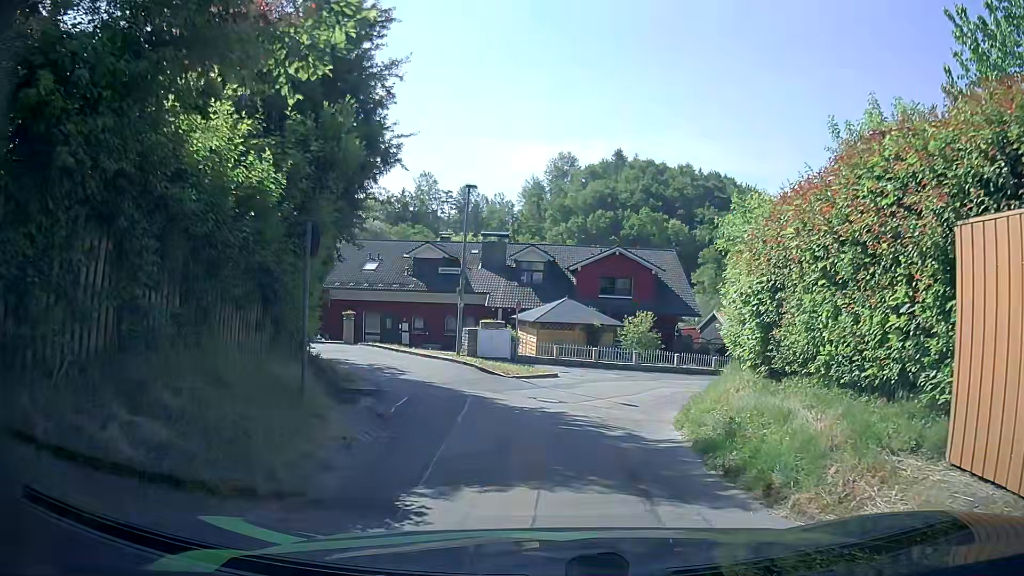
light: Day
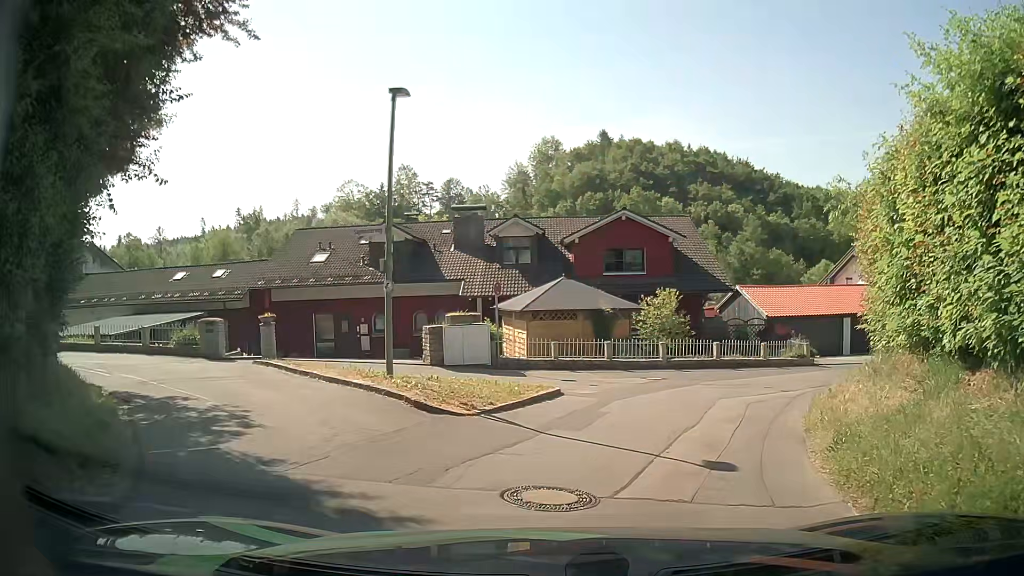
(-0.1, +8.0) m; +1°
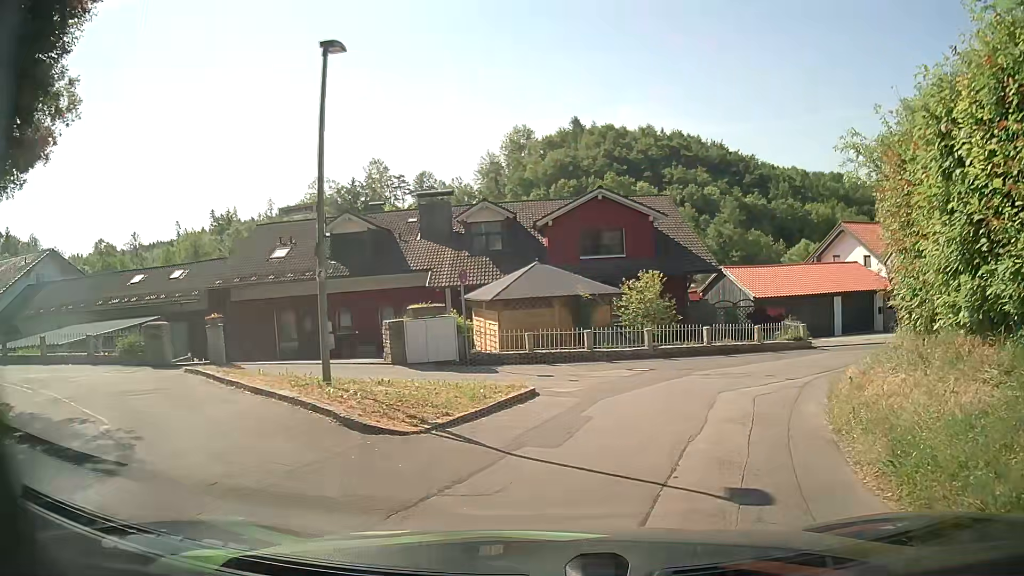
(0.0, +2.0) m; 0°
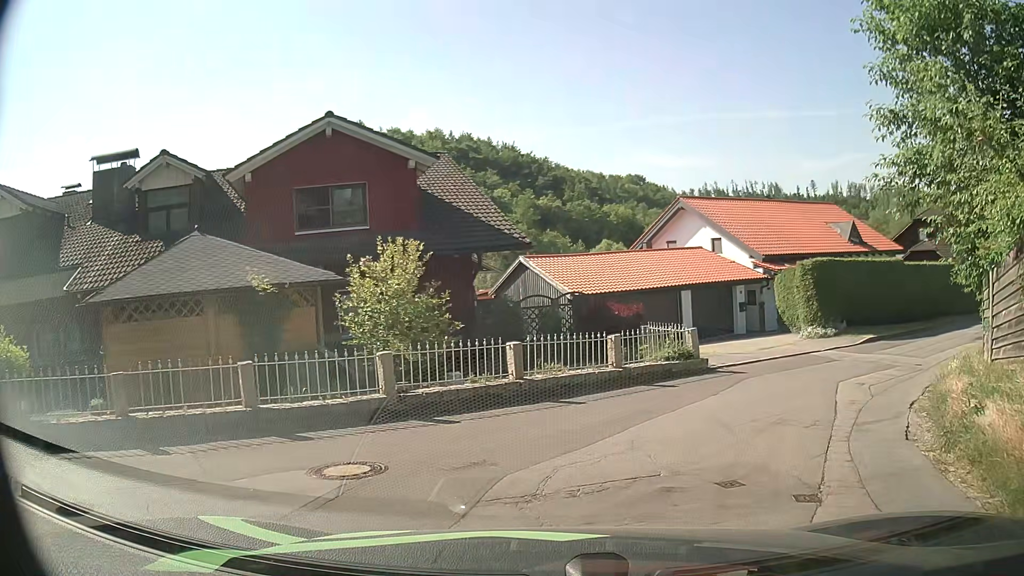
(+1.9, +10.9) m; +18°
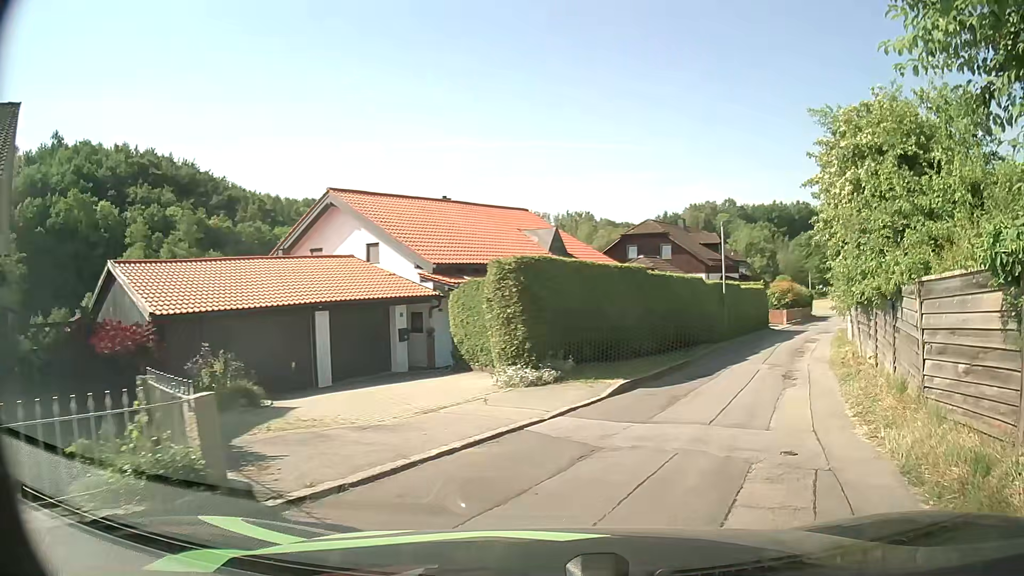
(+2.1, +8.7) m; +29°
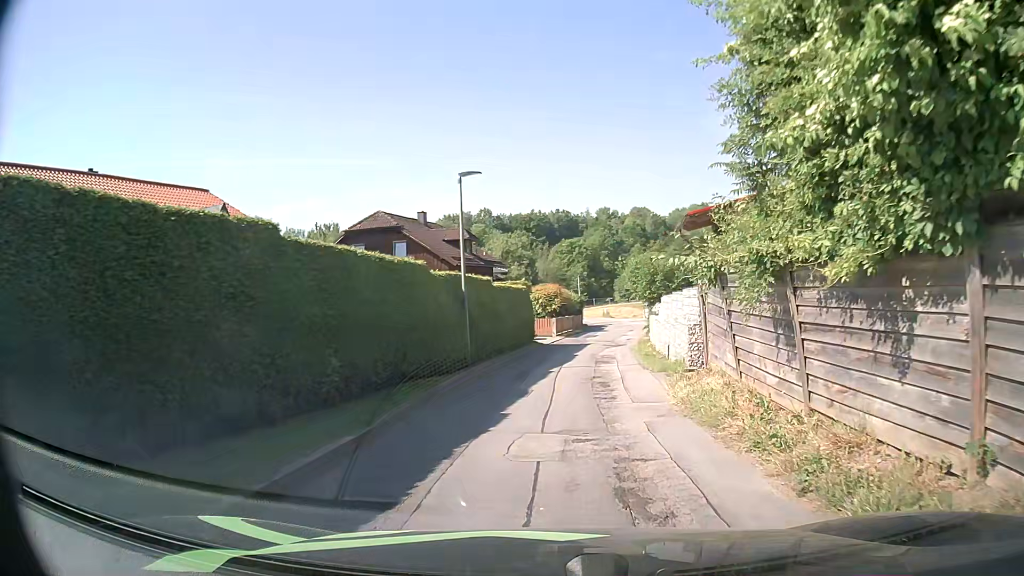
(+2.4, +10.6) m; +21°
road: residential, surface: asphalt
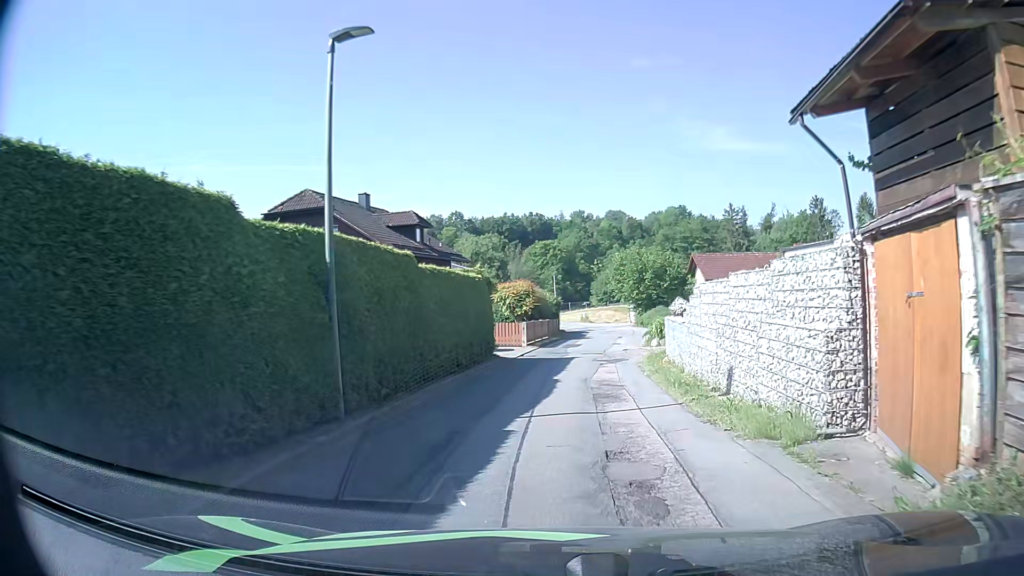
(+0.1, +9.2) m; +2°
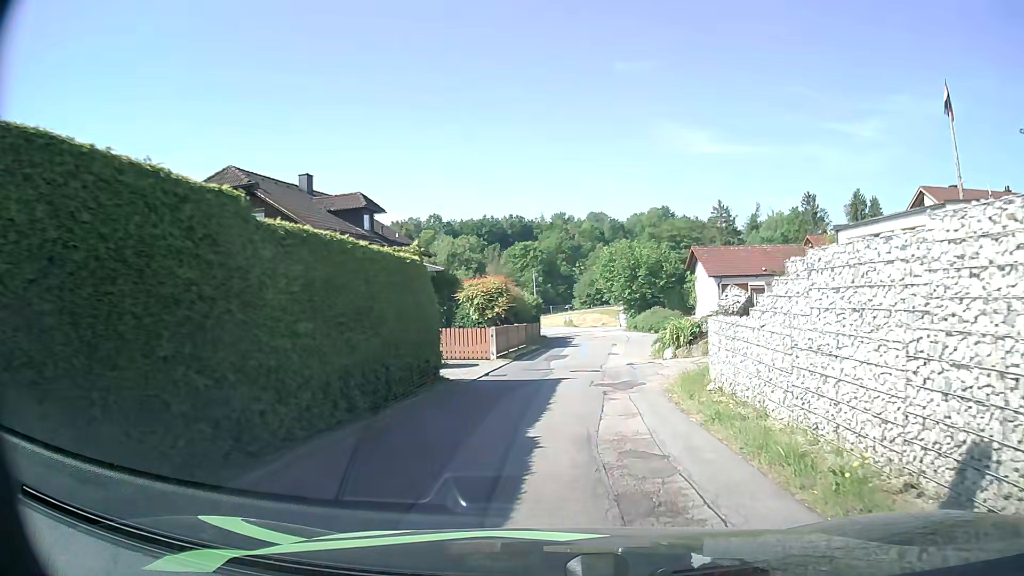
(0.0, +7.0) m; +1°
(0, +10) (+1, +20) (+2, +30) (+3, +40) (+3, +50) (+1, +60) (-1, +69) (-4, +79) (-7, +88) (-12, +97) m
